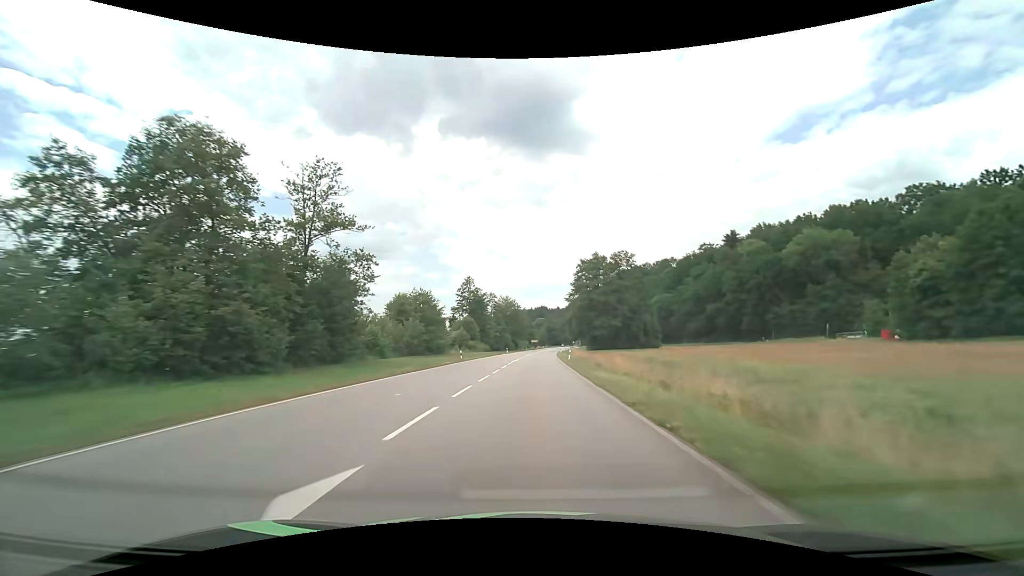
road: primary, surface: asphalt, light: Day
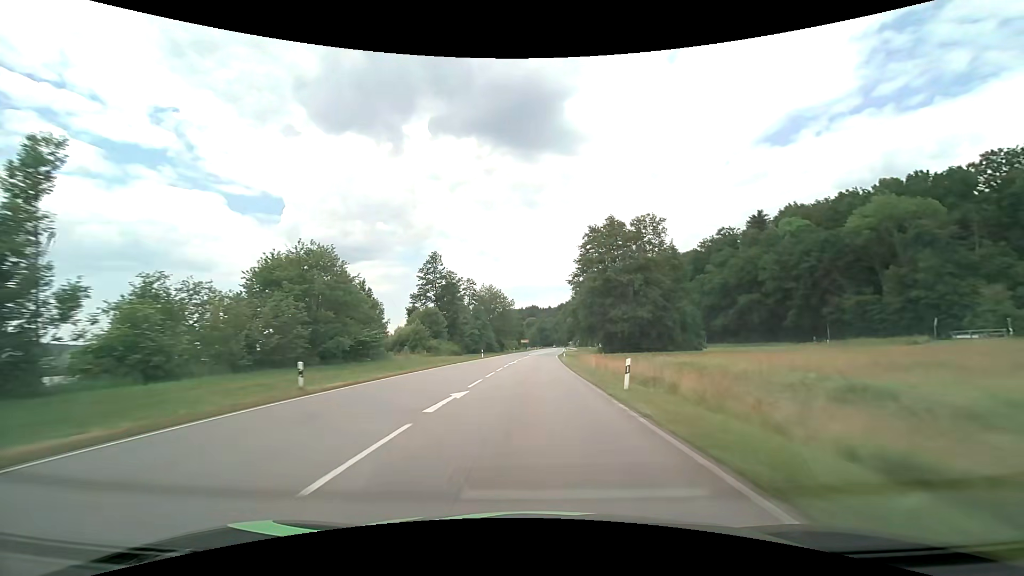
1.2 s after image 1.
(+0.3, +31.6) m; +1°
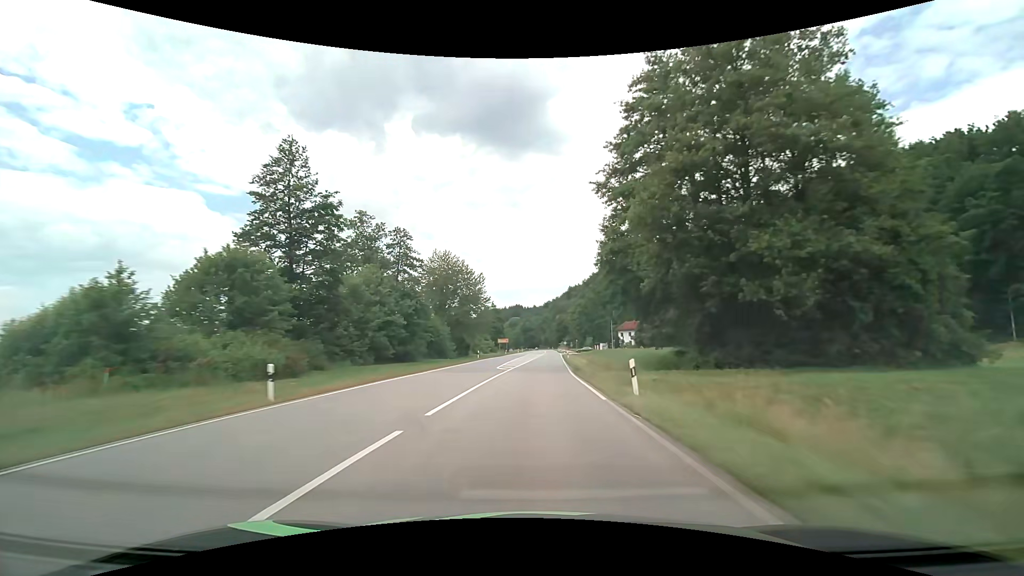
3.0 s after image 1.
(+0.7, +47.5) m; +2°
(0, +10) (0, +20) (0, +30) (+1, +40) (+1, +50) (+2, +60) (+2, +70) (+3, +80) (+3, +90) (+4, +100) m
